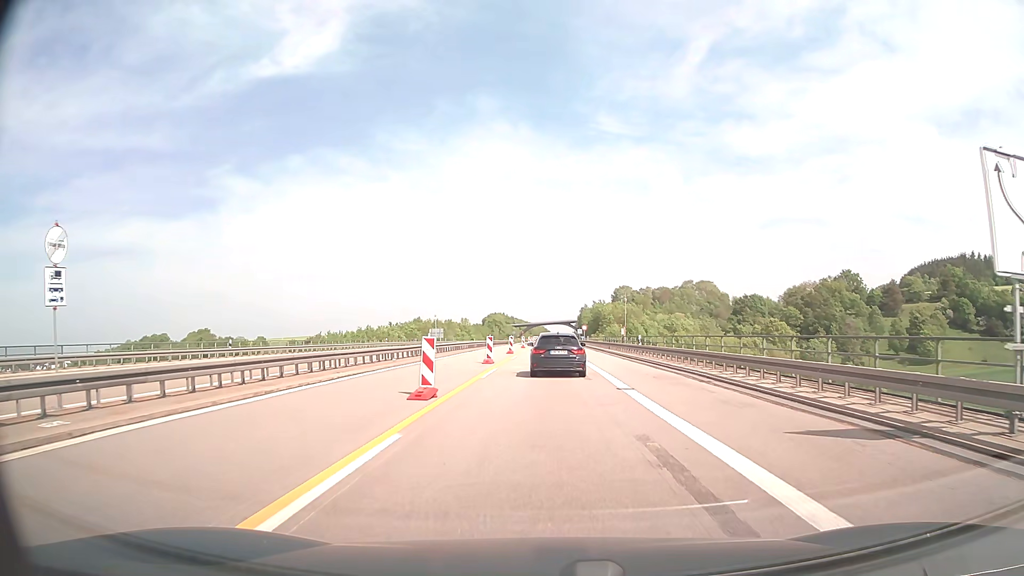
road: motorway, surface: concrete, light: Day
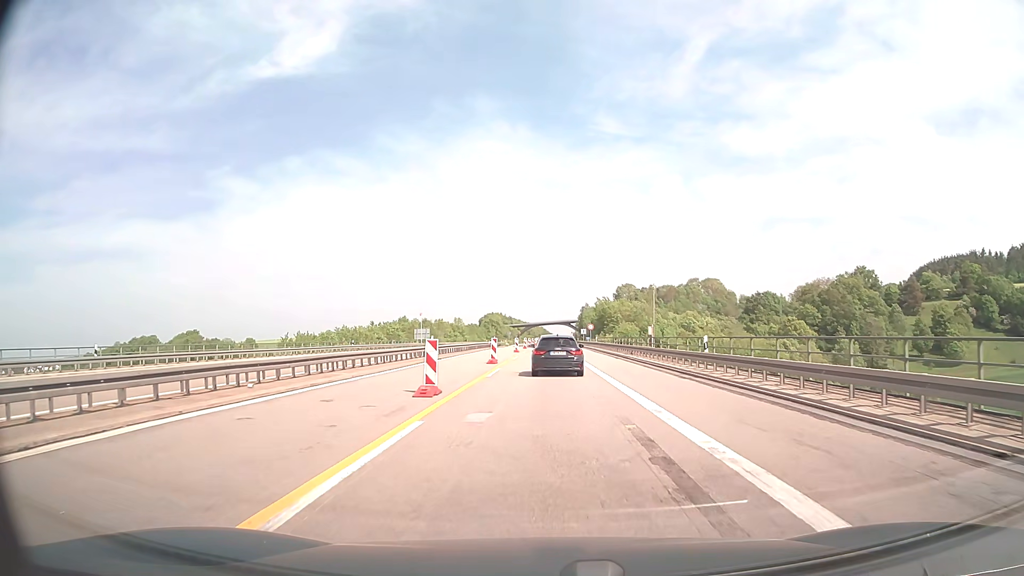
(0.0, +16.4) m; 0°
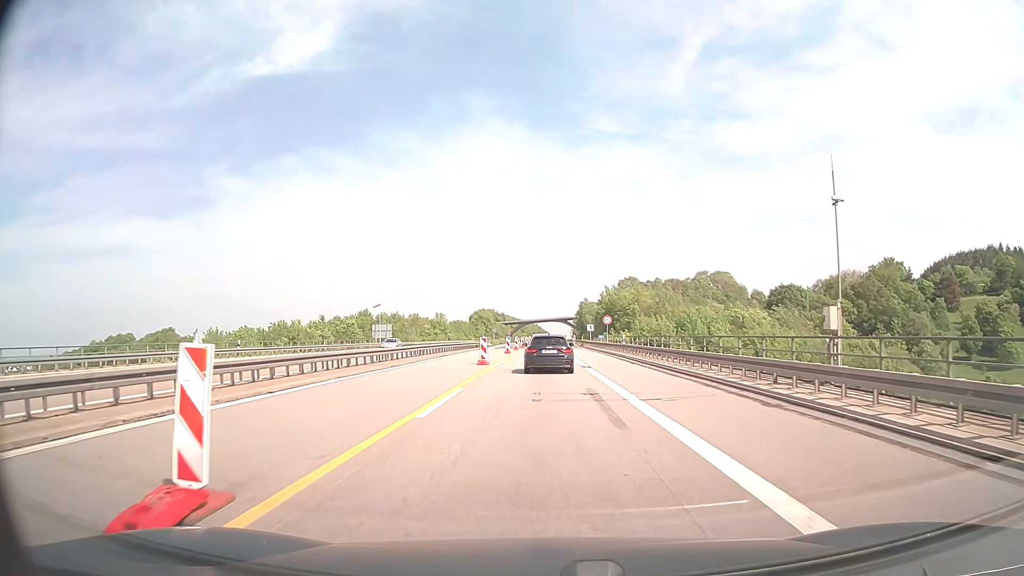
(+0.1, +29.5) m; 0°
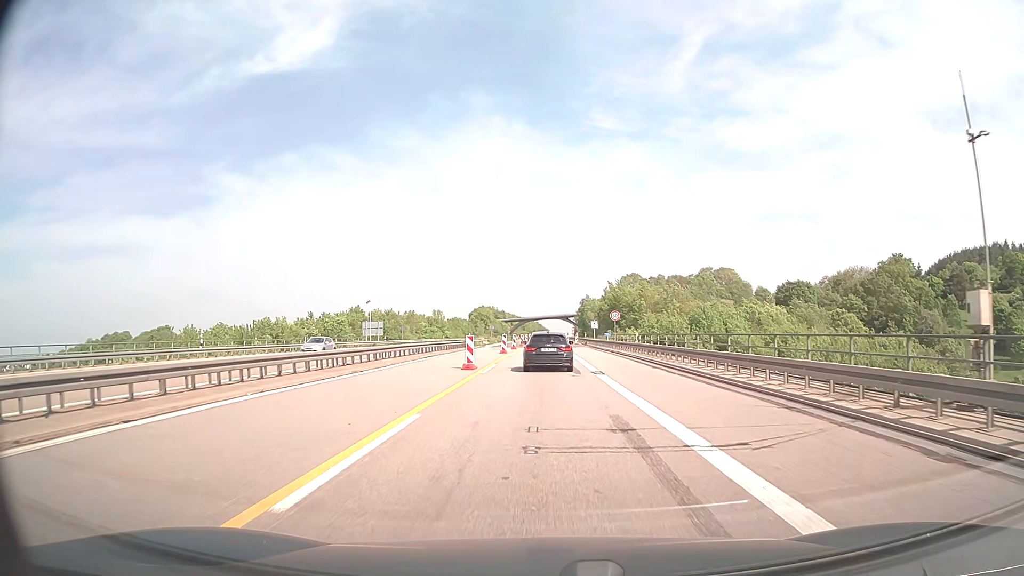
(0.0, +6.1) m; 0°
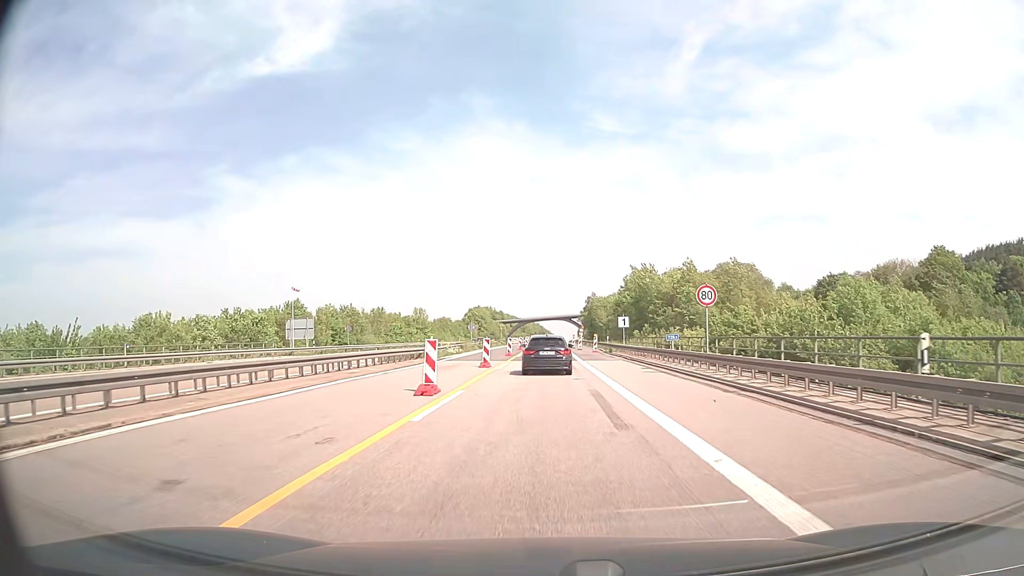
(0.0, +30.4) m; 0°
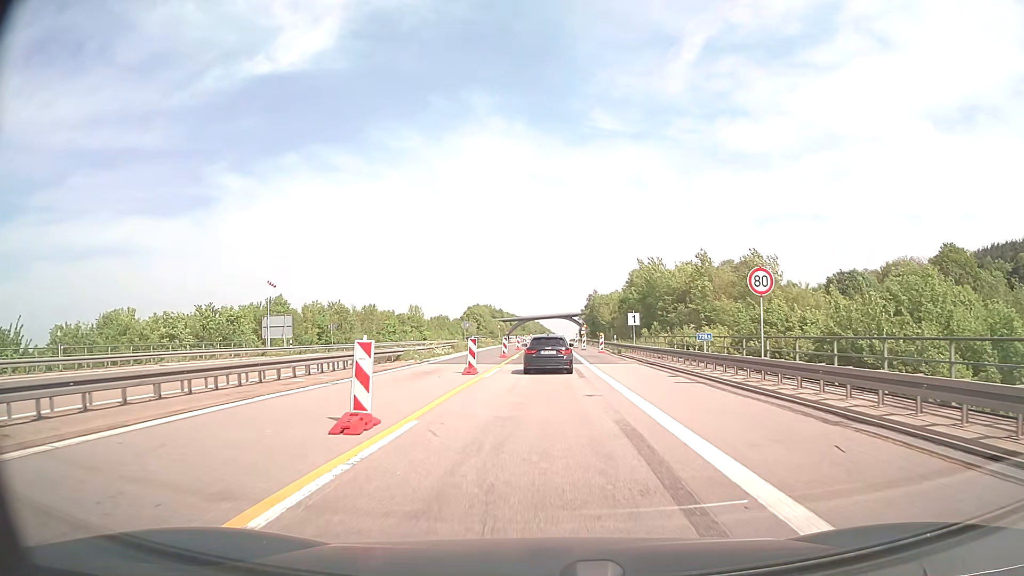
(0.0, +6.1) m; 0°
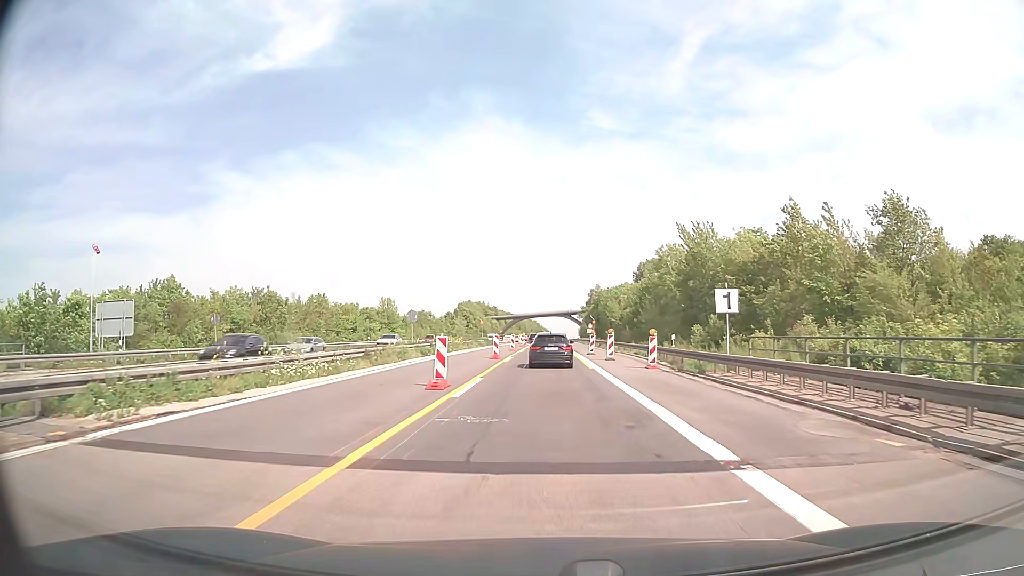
(0.0, +25.9) m; 0°
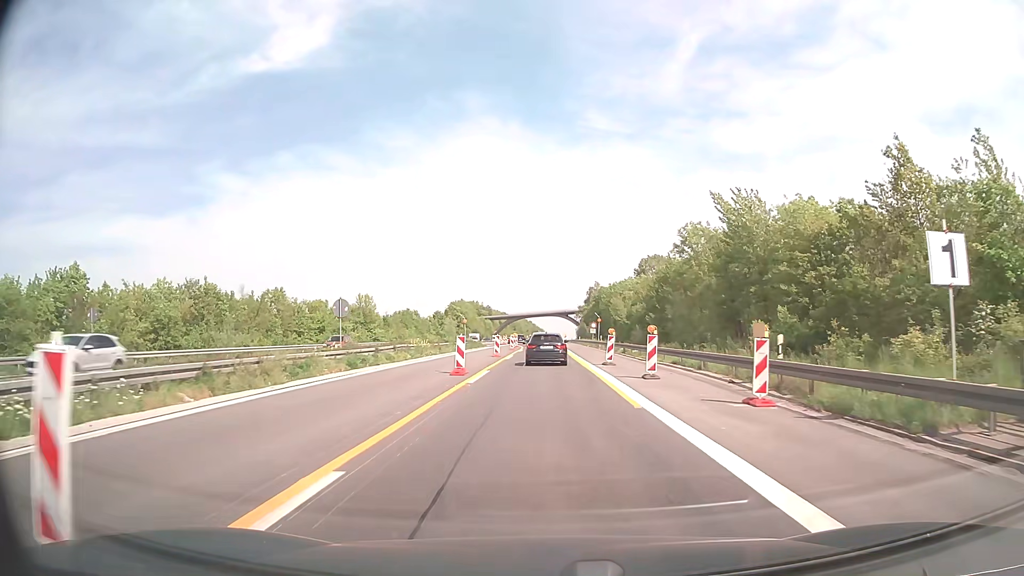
(0.0, +14.2) m; 0°
(0, +10) (0, +20) (0, +30) (0, +40) (0, +50) (0, +60) (0, +70) (-1, +80) (-1, +90) (-2, +100) m
